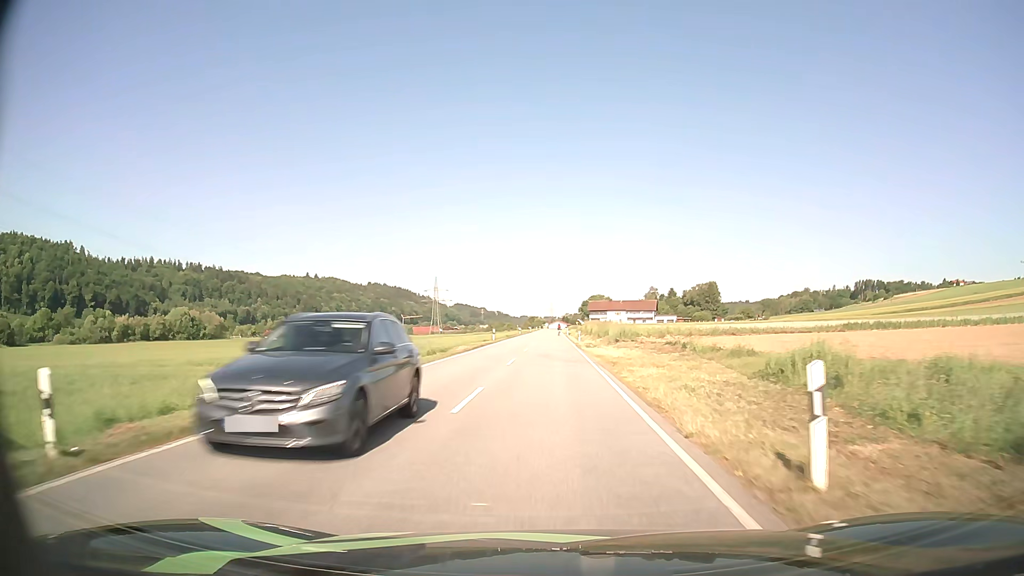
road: secondary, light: Day
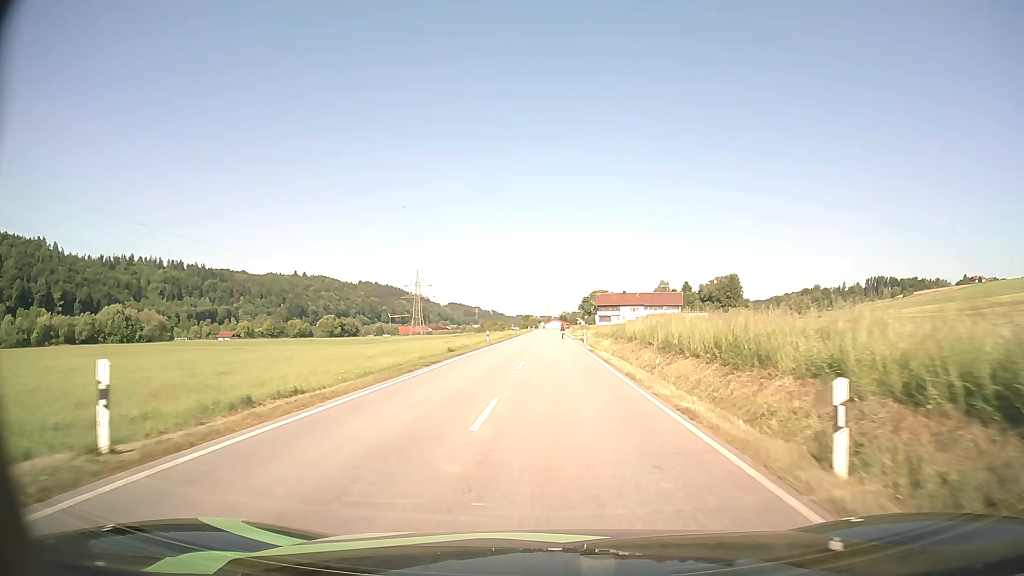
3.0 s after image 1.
(-0.1, +49.8) m; 0°
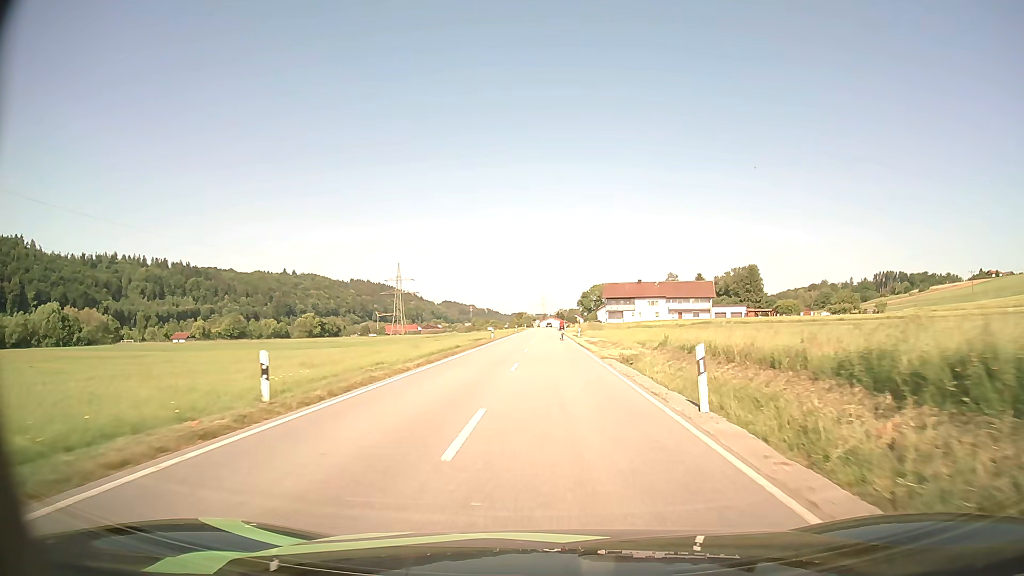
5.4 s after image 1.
(+0.1, +37.8) m; 0°
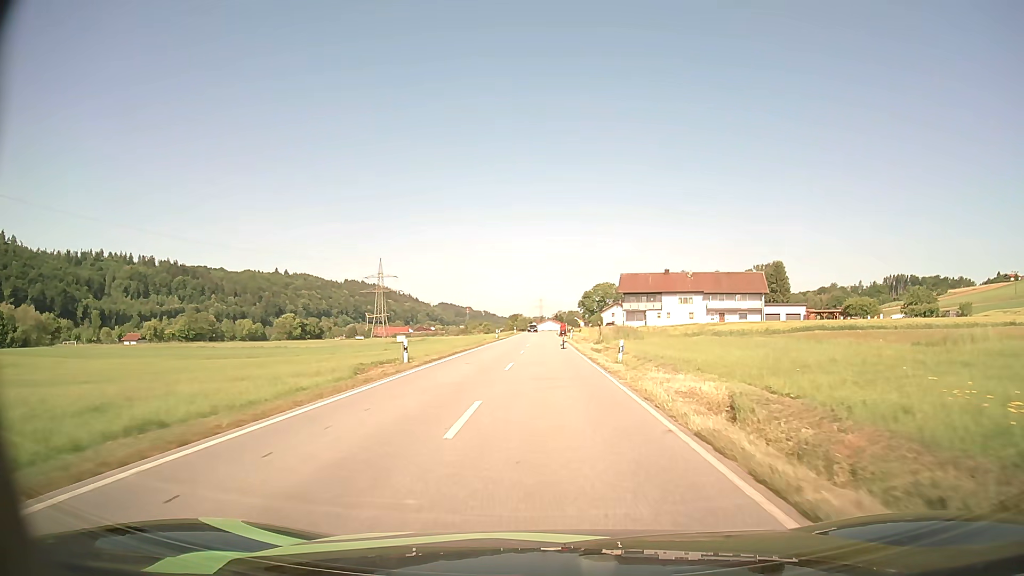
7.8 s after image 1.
(+0.1, +34.7) m; 0°
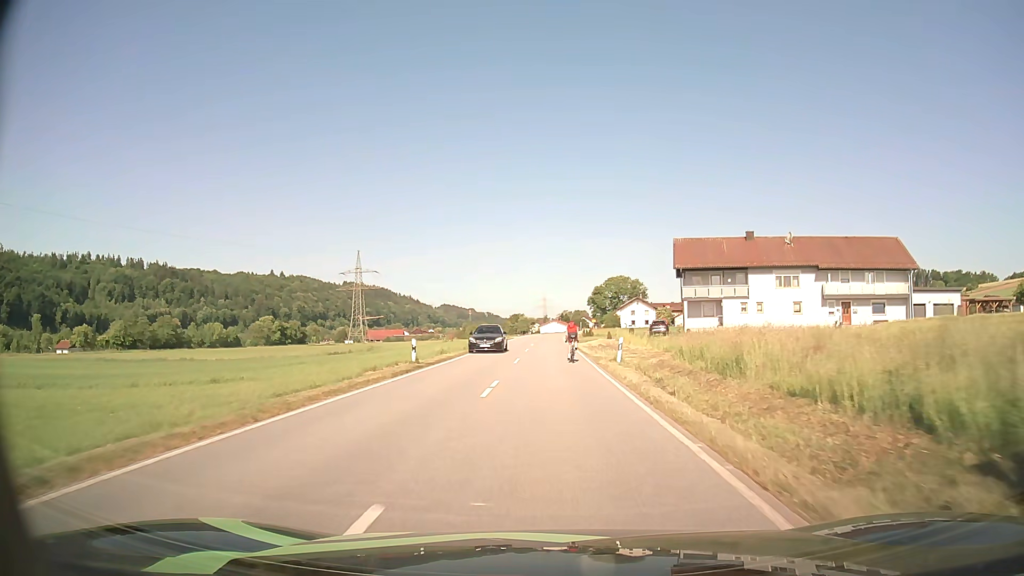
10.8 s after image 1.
(-0.1, +43.4) m; 0°
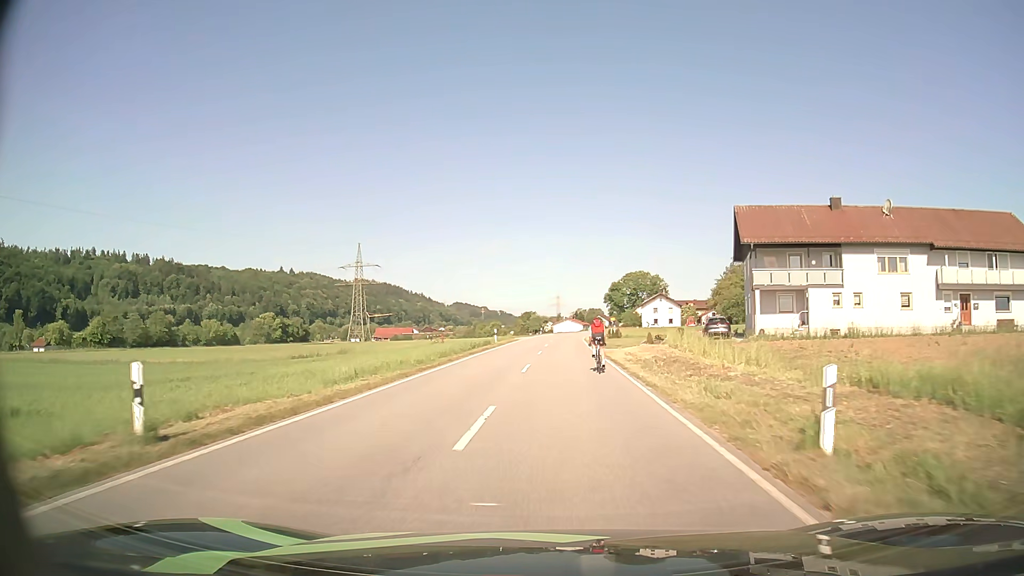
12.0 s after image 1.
(-0.1, +17.8) m; -1°
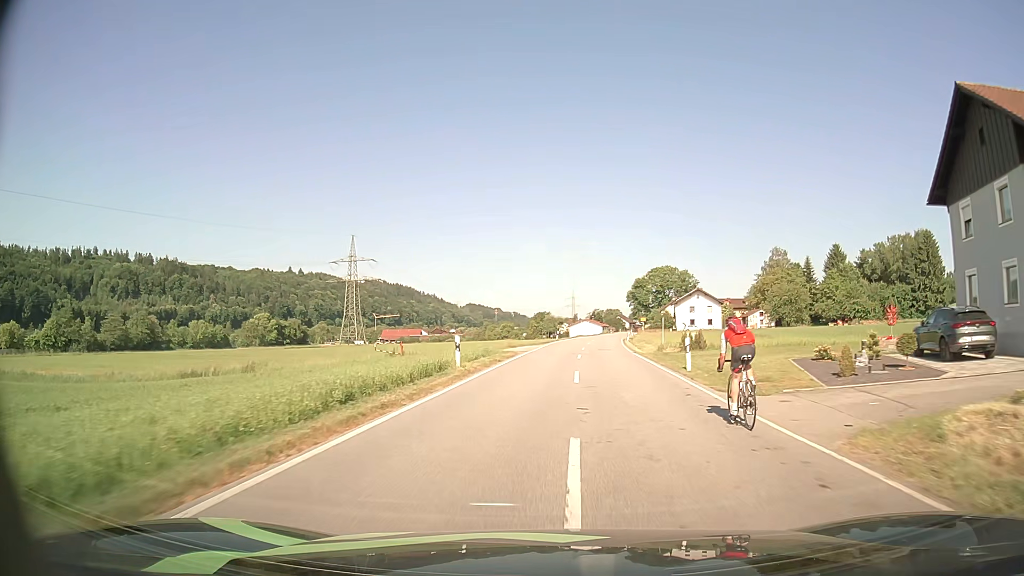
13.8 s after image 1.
(-0.5, +27.1) m; -1°
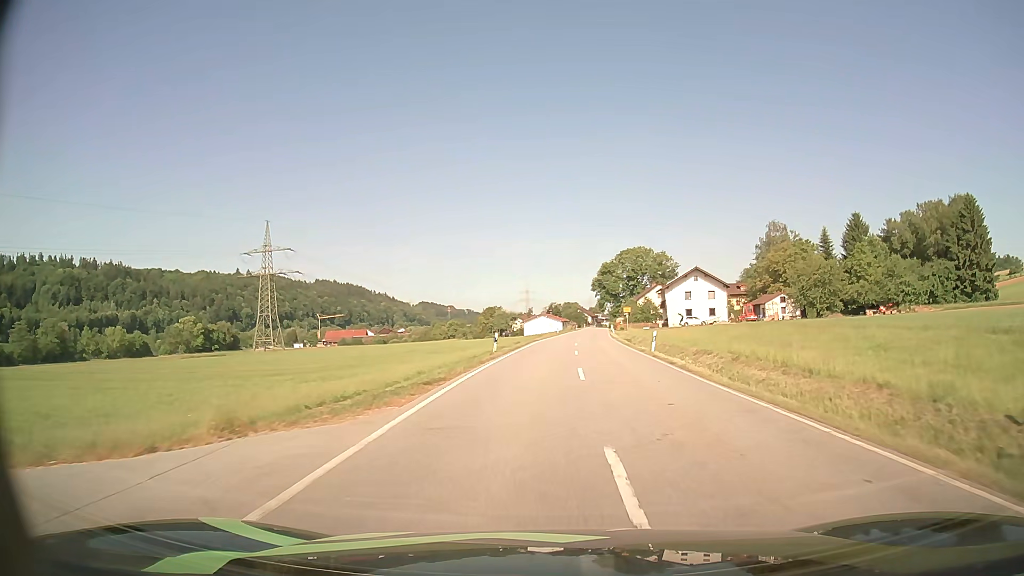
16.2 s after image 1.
(+1.1, +37.0) m; +4°
(0, +10) (0, +20) (+1, +30) (+2, +40) (+3, +50) (+4, +60) (+5, +70) (+6, +80) (+7, +90) (+8, +100) m
